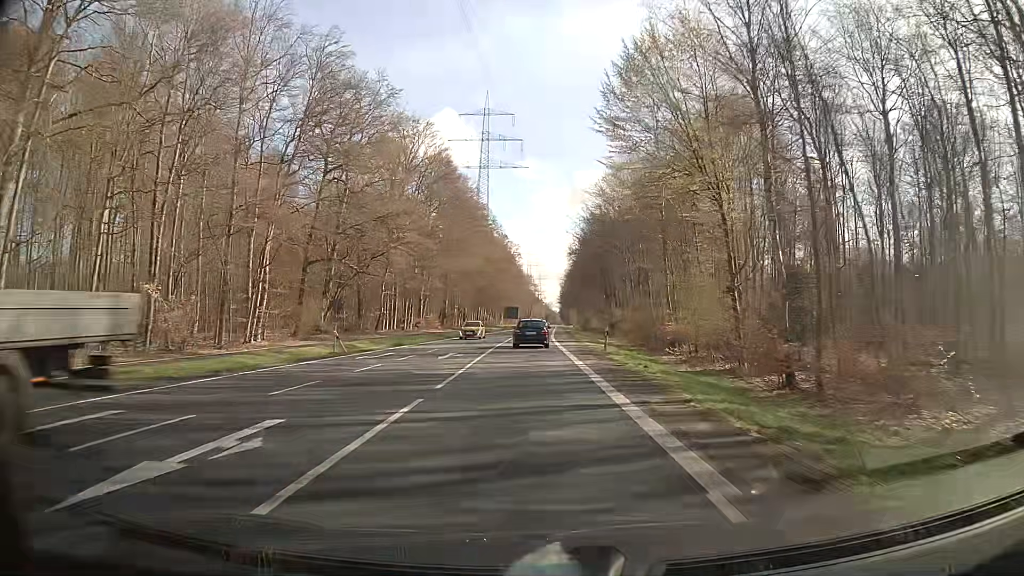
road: secondary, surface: asphalt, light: Day
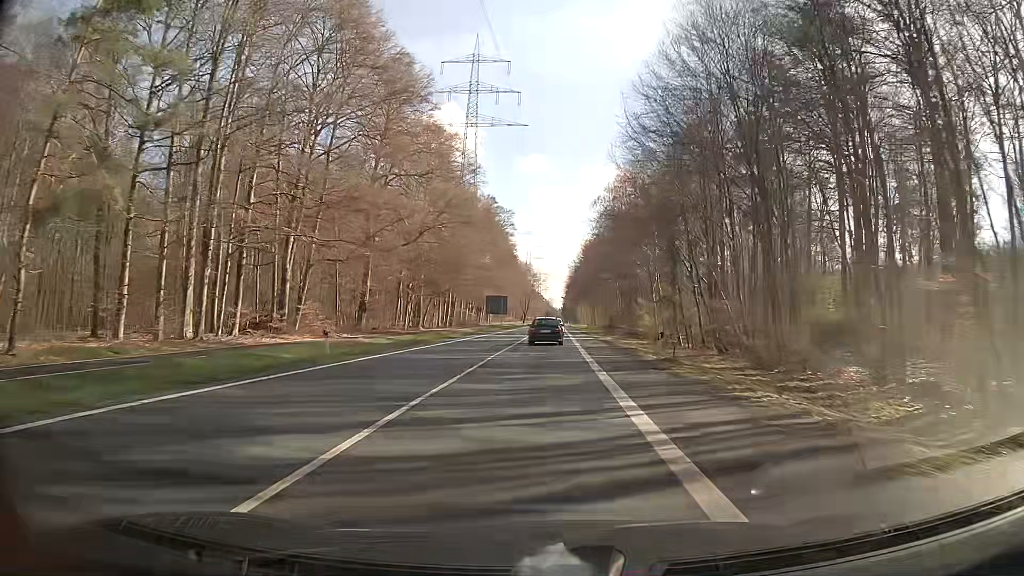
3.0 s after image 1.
(-0.5, +57.0) m; 0°
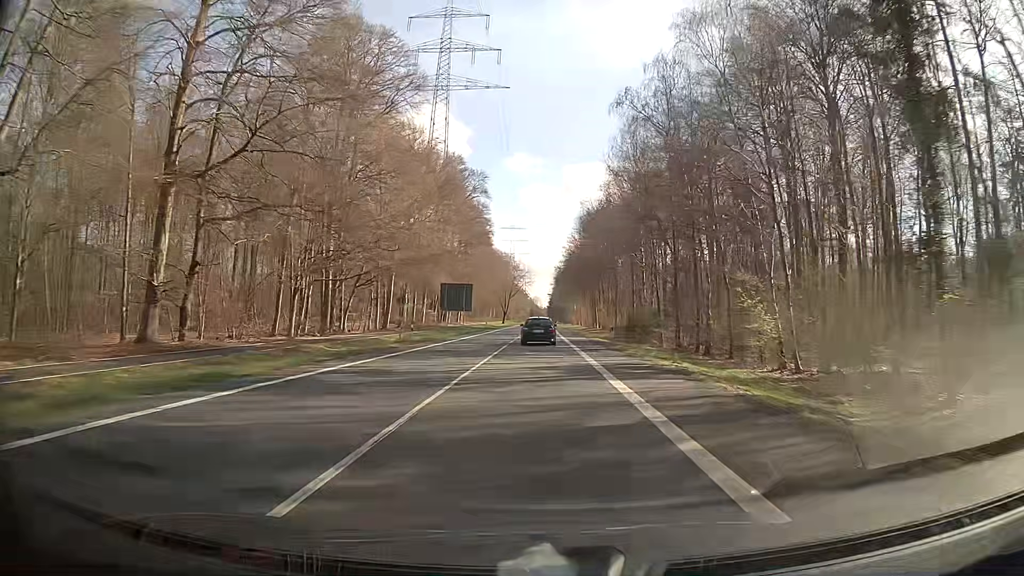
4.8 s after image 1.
(+0.4, +36.0) m; +1°
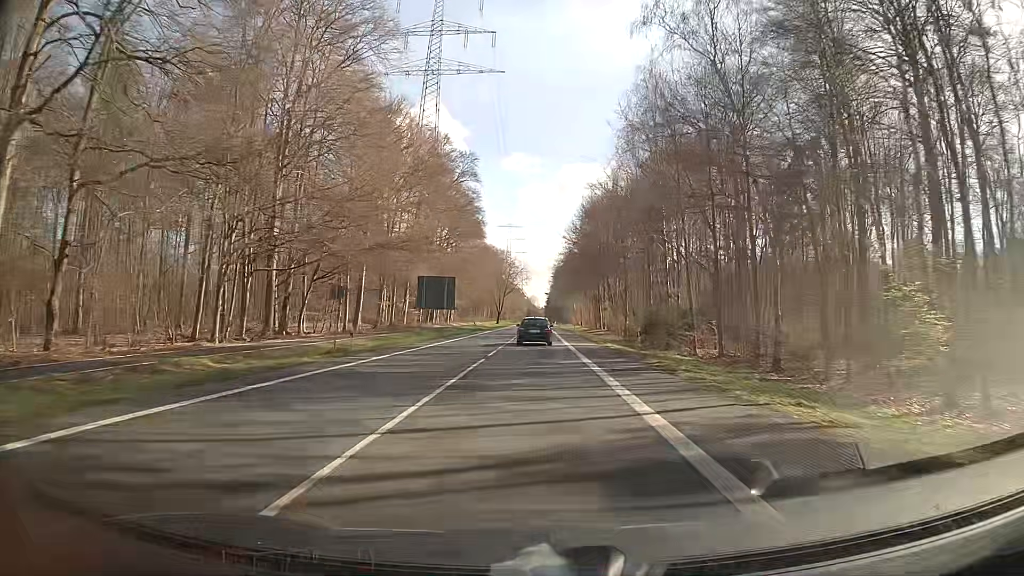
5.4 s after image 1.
(0.0, +12.3) m; 0°
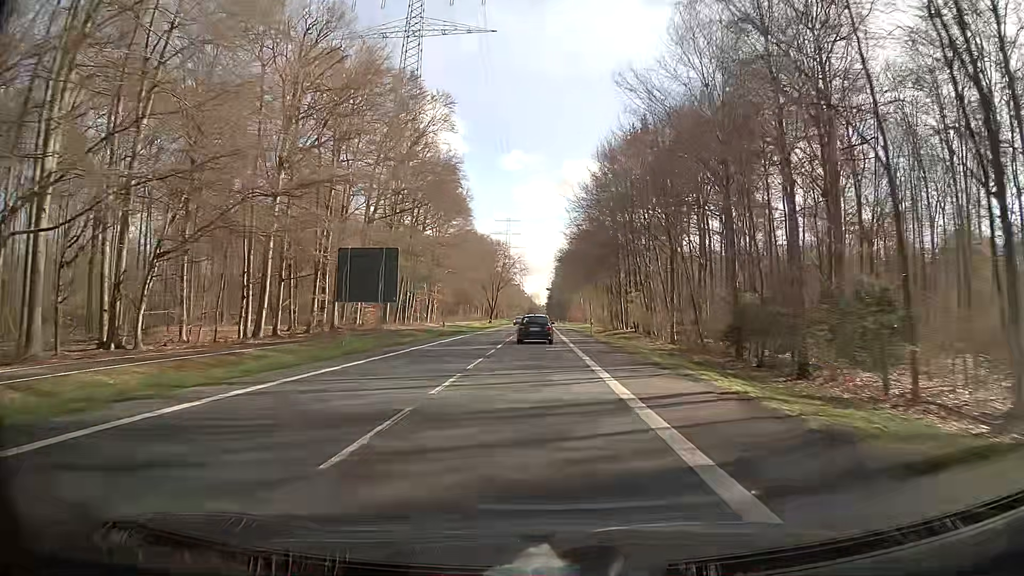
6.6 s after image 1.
(0.0, +24.9) m; 0°
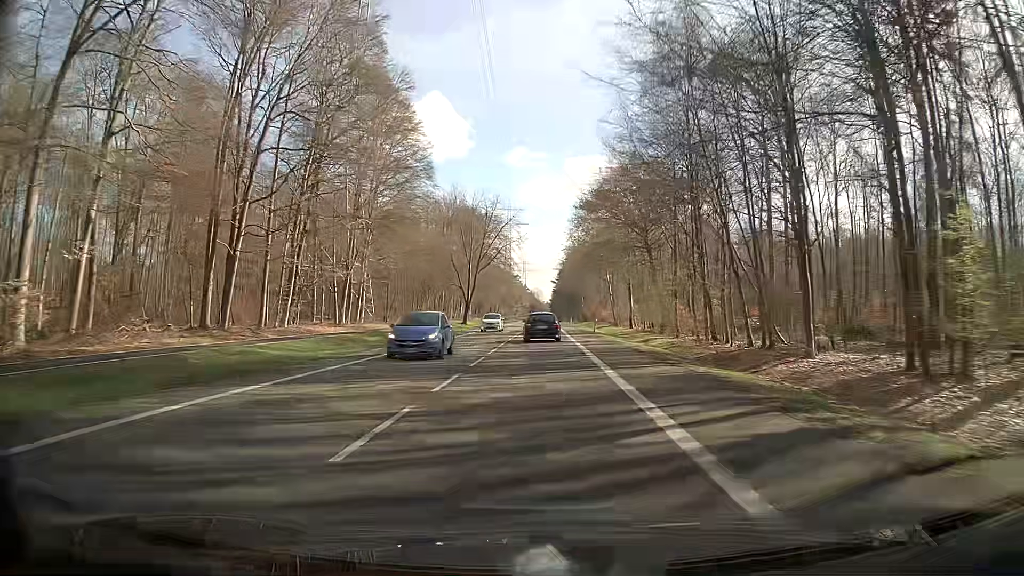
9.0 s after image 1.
(-0.4, +49.1) m; -1°
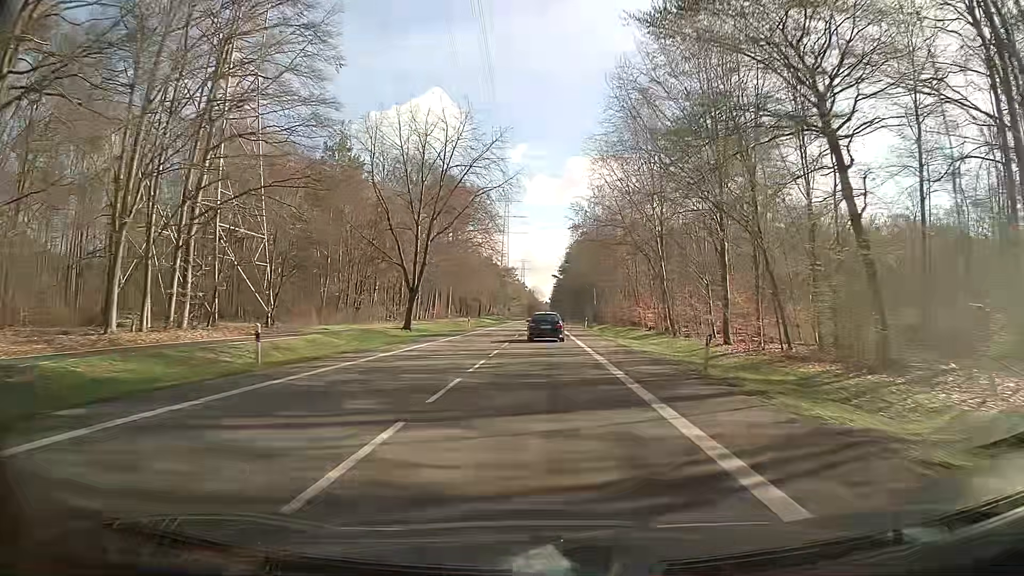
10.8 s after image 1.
(-0.1, +35.8) m; +1°
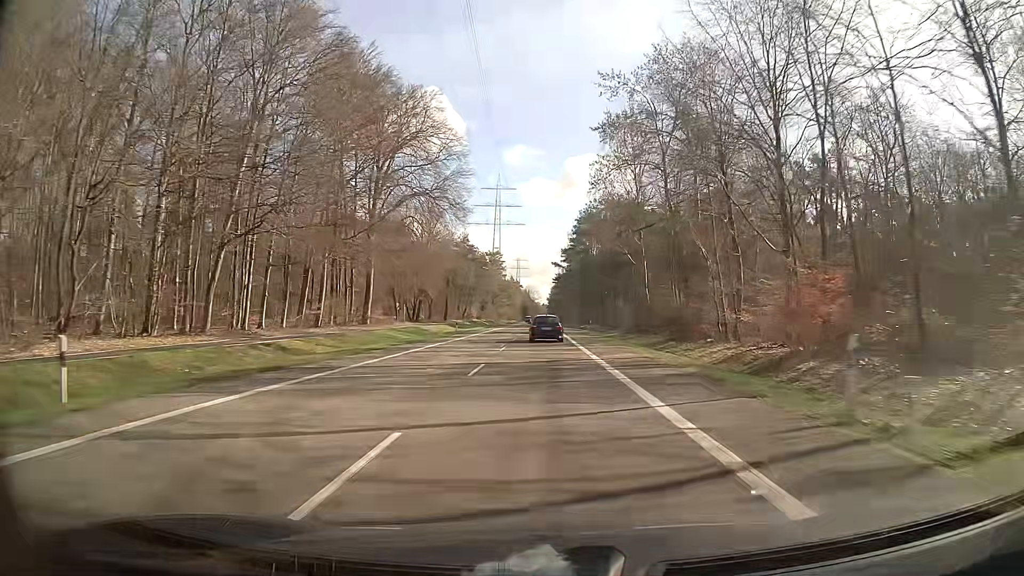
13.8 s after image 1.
(-0.2, +58.3) m; 0°
(0, +10) (0, +20) (0, +30) (0, +40) (0, +50) (0, +60) (0, +70) (0, +80) (0, +90) (0, +100) m
